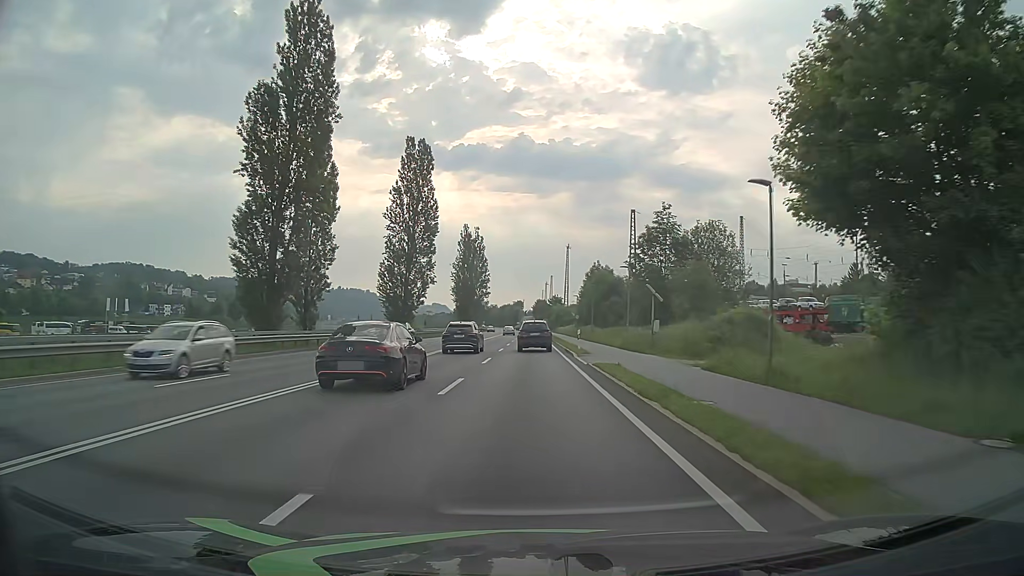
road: primary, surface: asphalt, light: Day
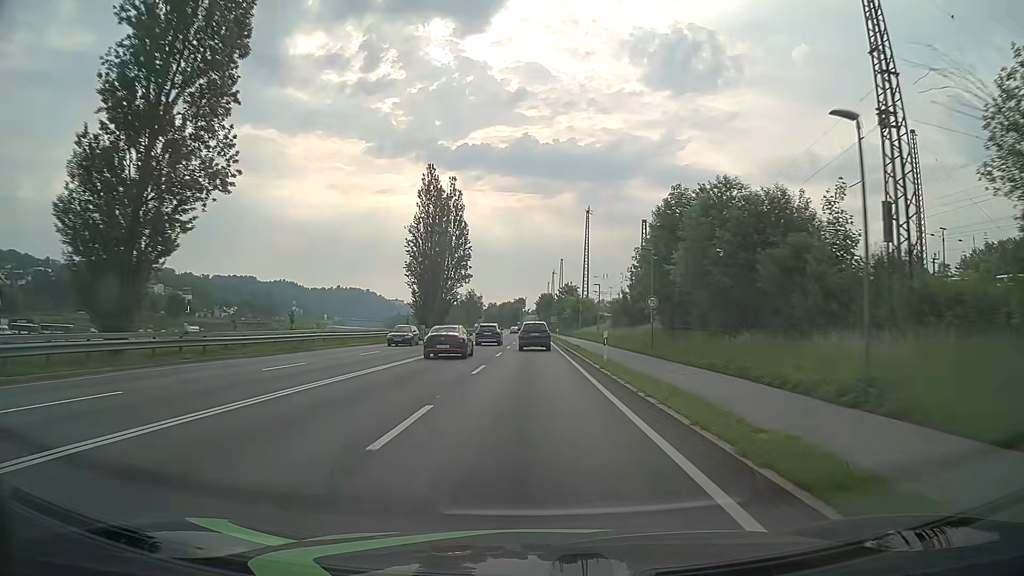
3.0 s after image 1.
(-0.2, +53.7) m; 0°
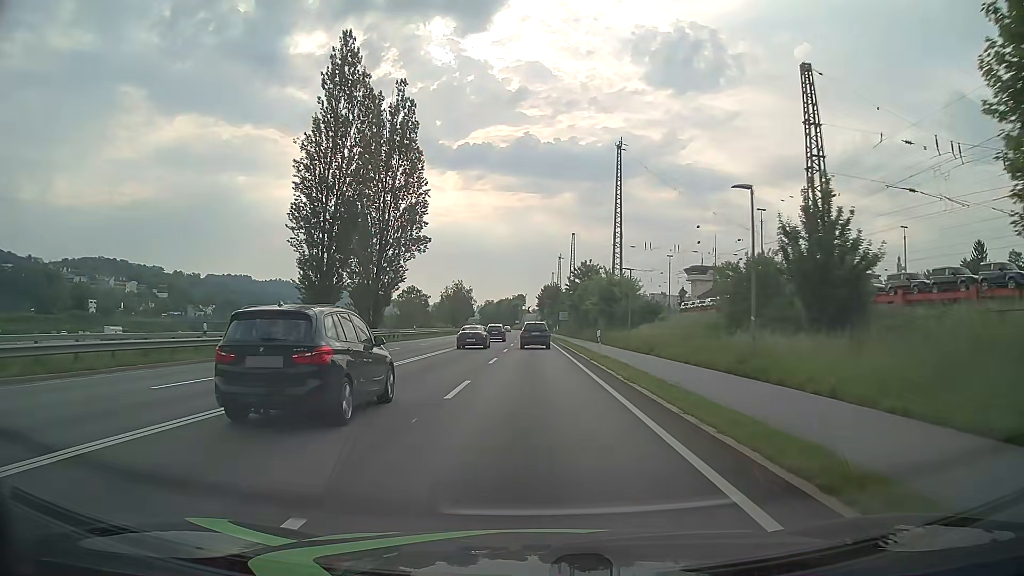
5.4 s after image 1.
(0.0, +43.0) m; 0°
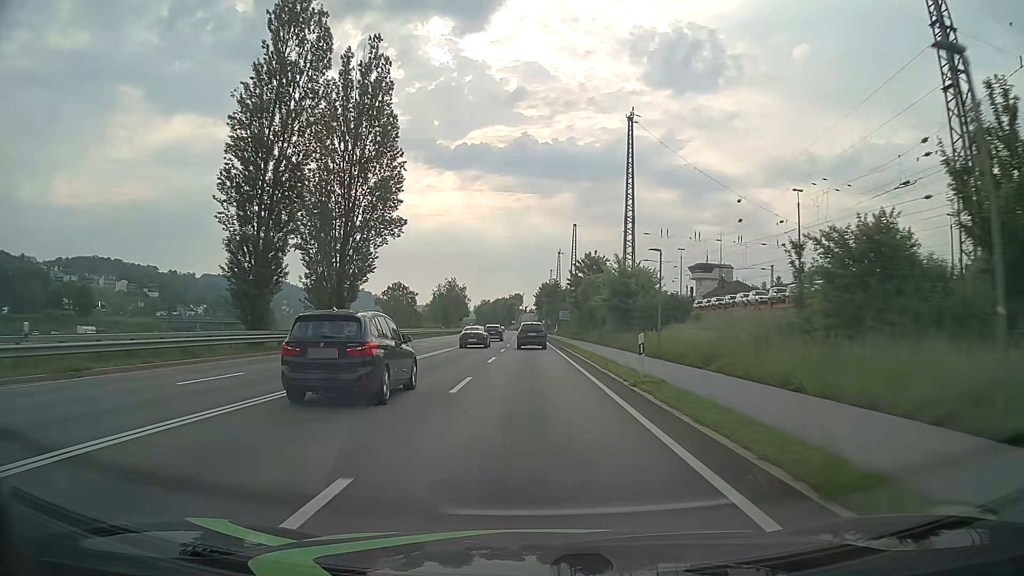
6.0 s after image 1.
(0.0, +10.8) m; 0°
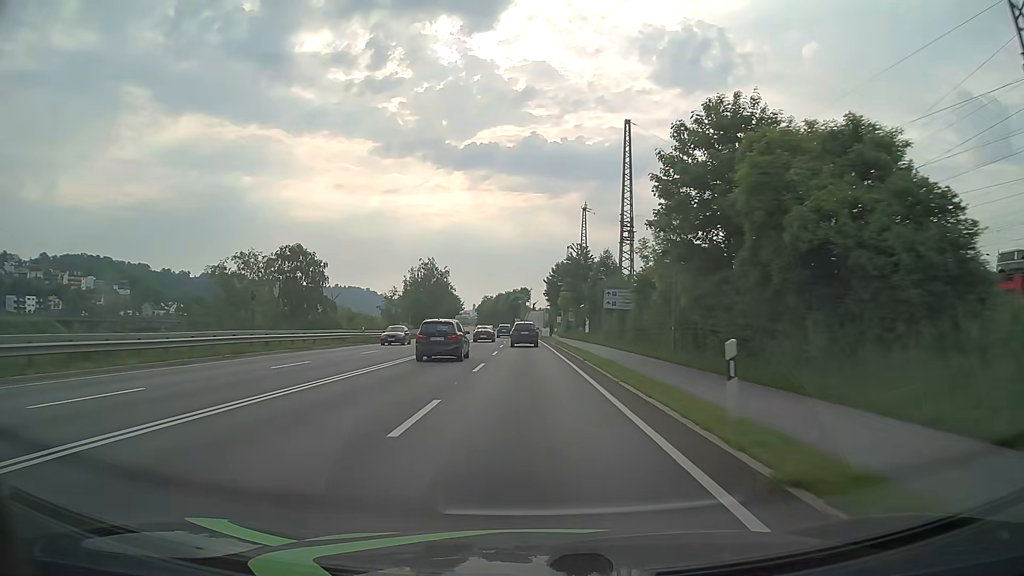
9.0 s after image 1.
(-0.2, +53.9) m; -1°
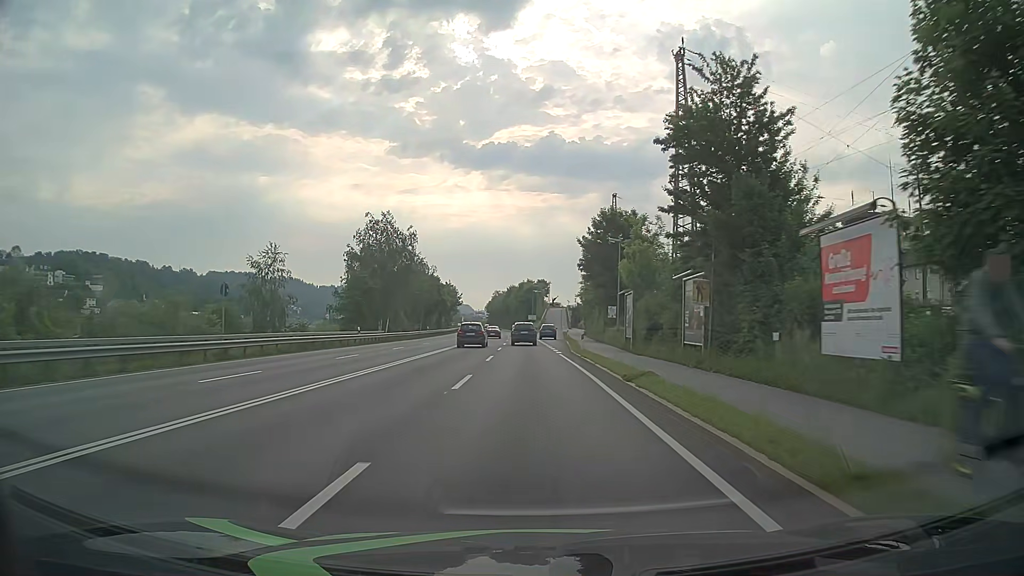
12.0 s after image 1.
(-0.2, +54.0) m; -1°
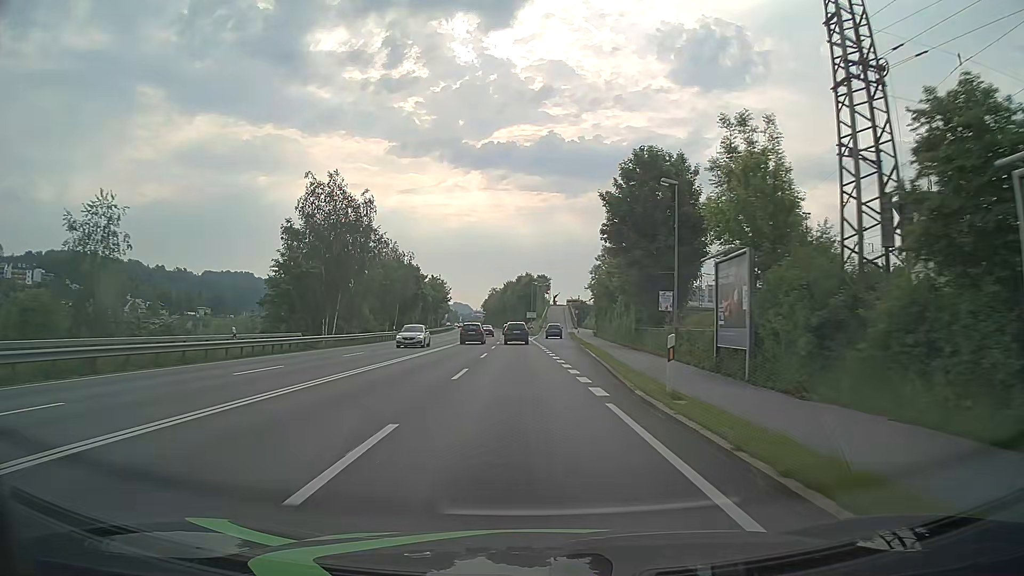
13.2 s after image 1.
(0.0, +21.6) m; 0°
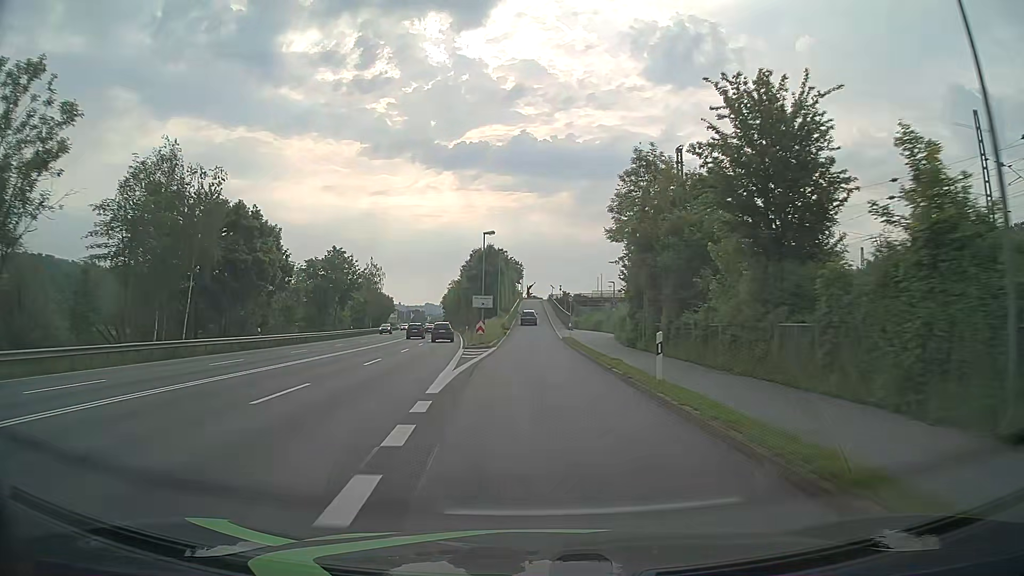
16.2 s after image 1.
(+1.2, +53.8) m; +2°
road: unclassified
(0, +10) (0, +20) (0, +30) (0, +40) (0, +50) (0, +60) (-1, +70) (-1, +80) (-1, +90) (-1, +100) m
